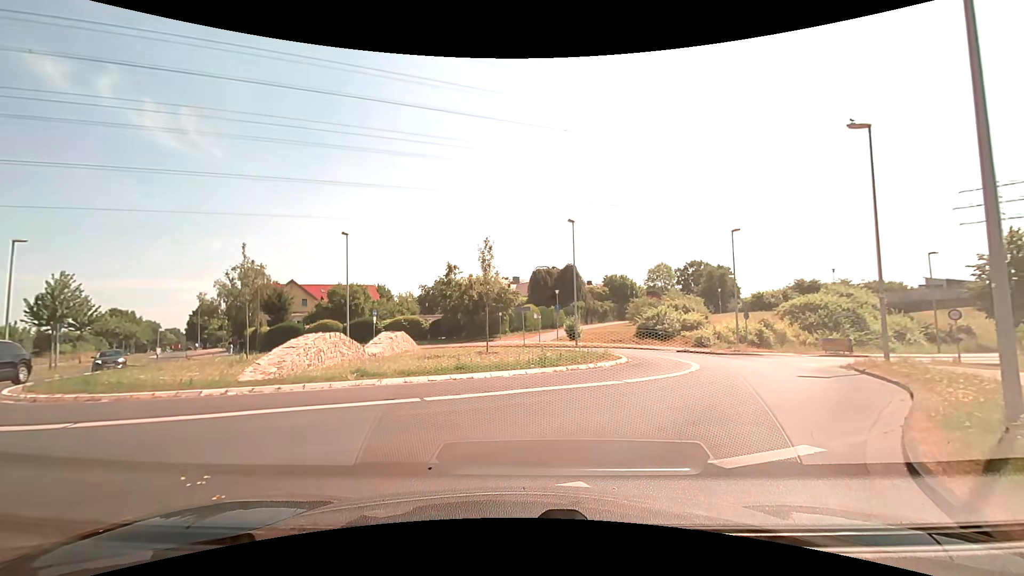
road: secondary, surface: asphalt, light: Day
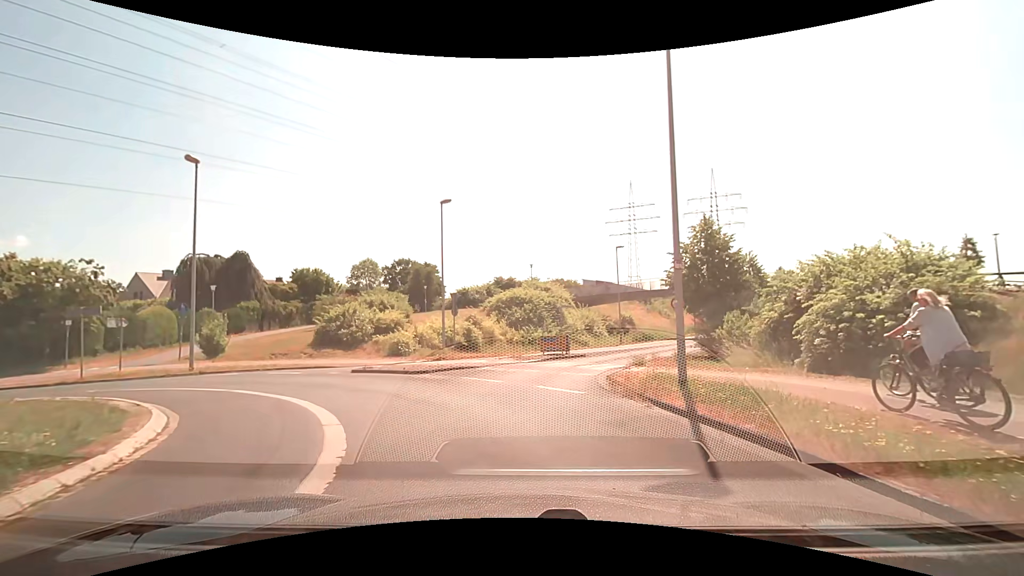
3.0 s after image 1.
(+3.6, +11.8) m; +33°
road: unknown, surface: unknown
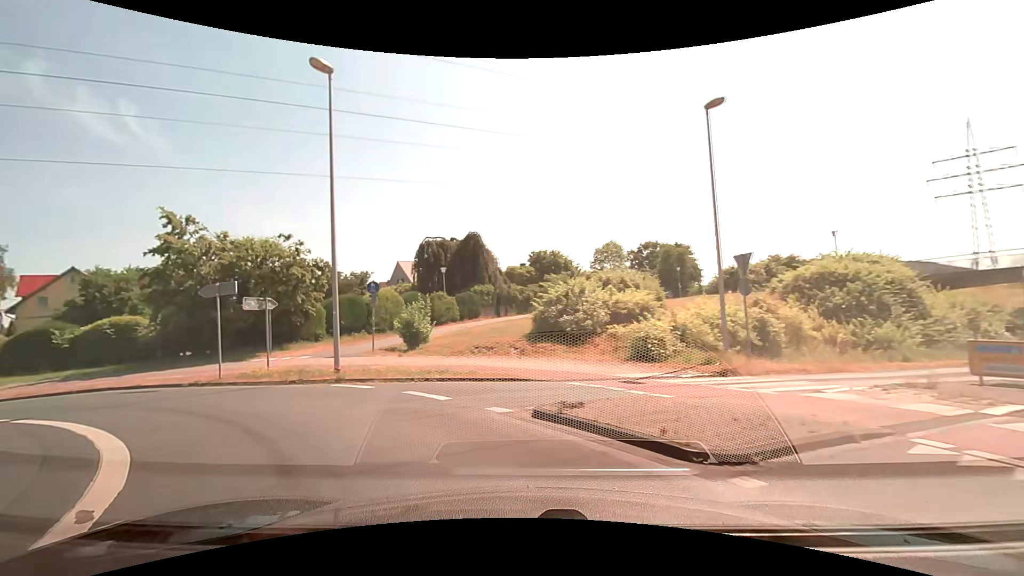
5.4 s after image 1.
(-1.5, +11.2) m; -26°
